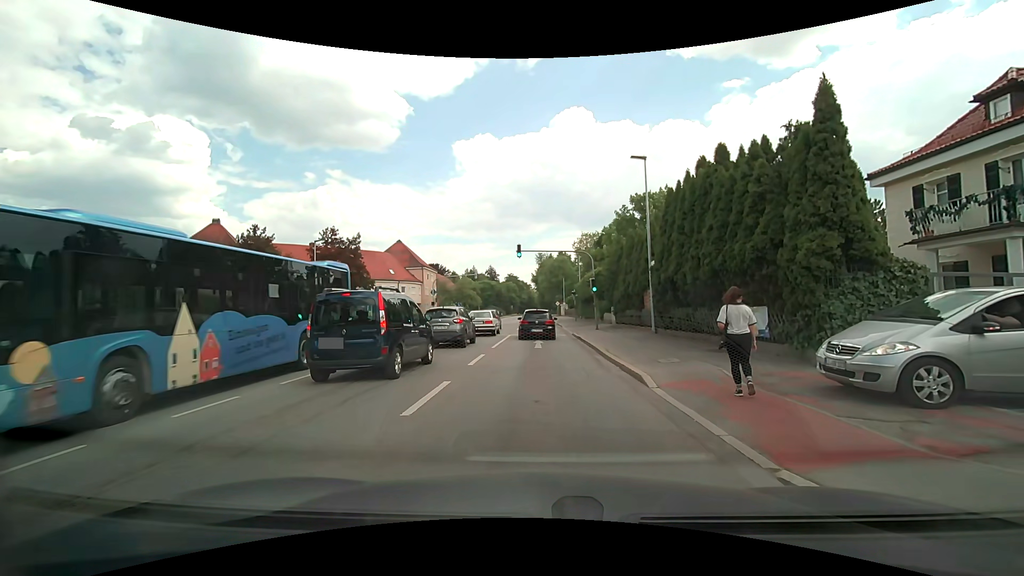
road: secondary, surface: asphalt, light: Day
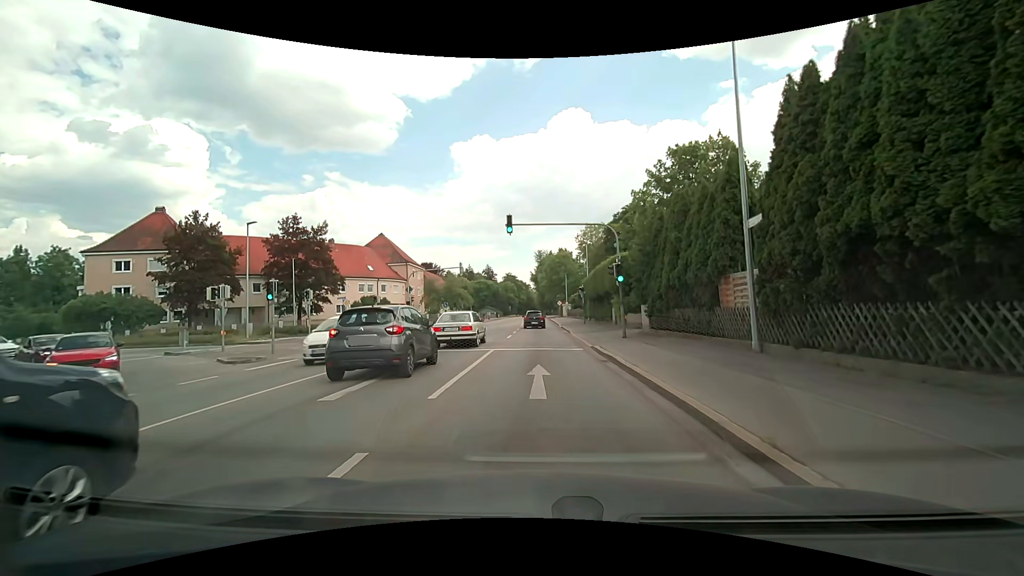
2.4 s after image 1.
(-0.4, +11.2) m; -2°
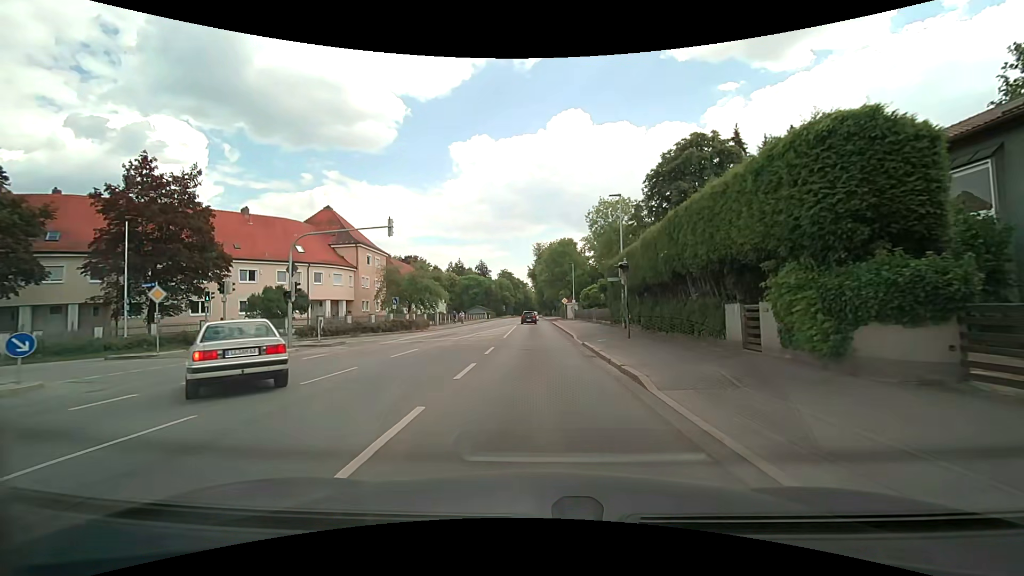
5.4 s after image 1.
(+0.1, +22.4) m; -1°
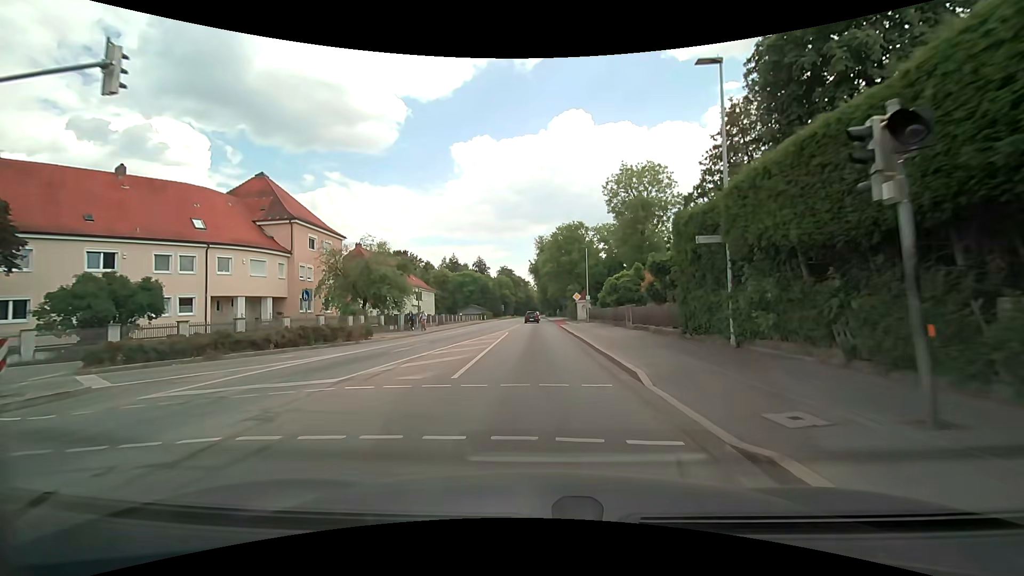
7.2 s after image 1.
(+0.2, +16.7) m; +1°
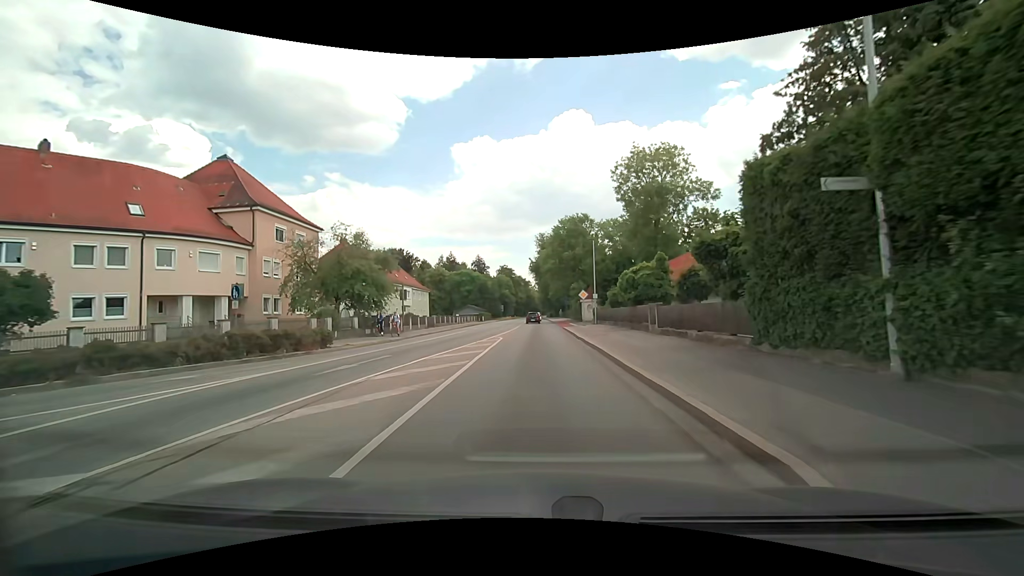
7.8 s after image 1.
(0.0, +6.1) m; 0°
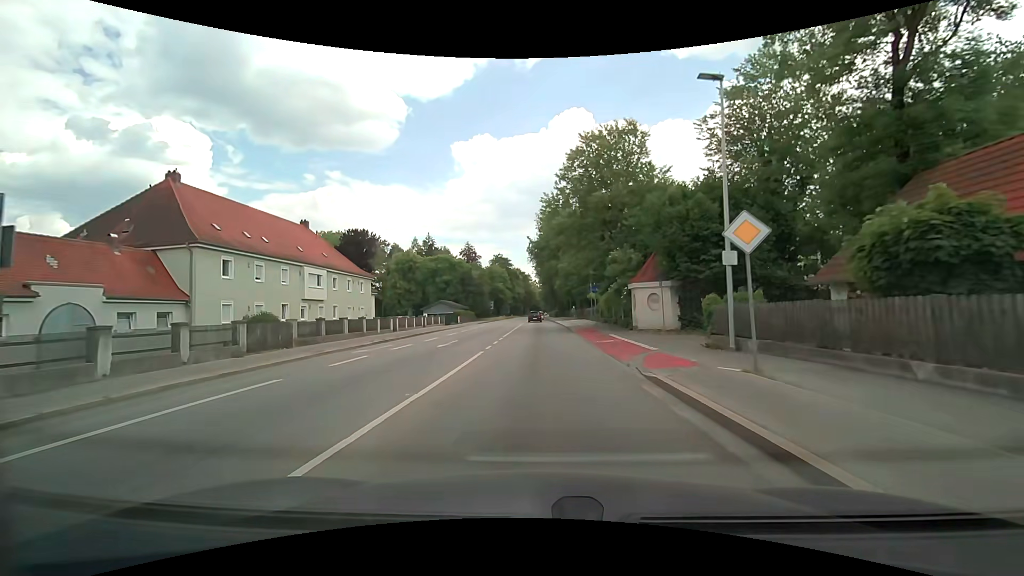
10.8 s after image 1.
(-0.1, +32.9) m; 0°
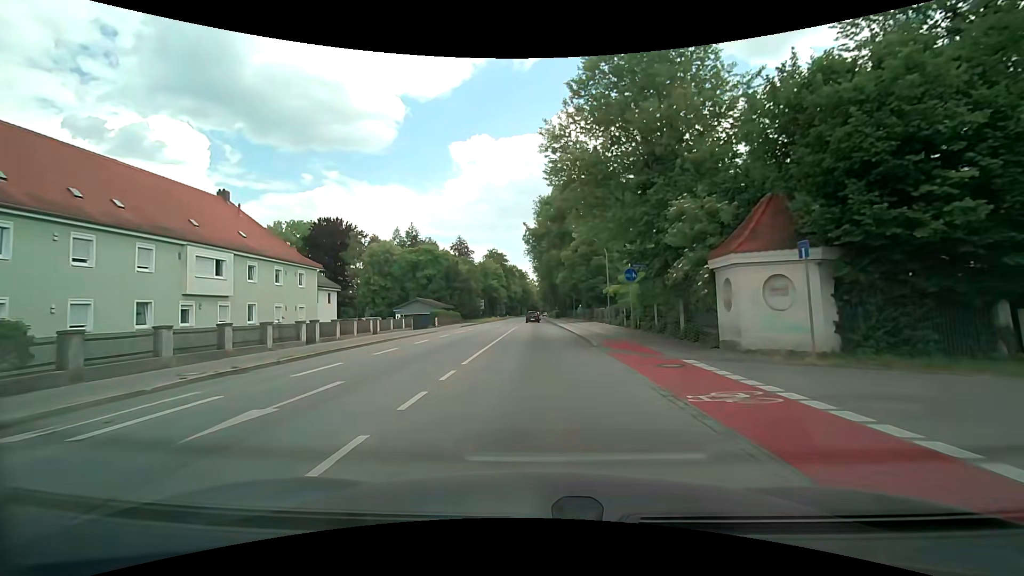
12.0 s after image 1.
(0.0, +14.4) m; 0°
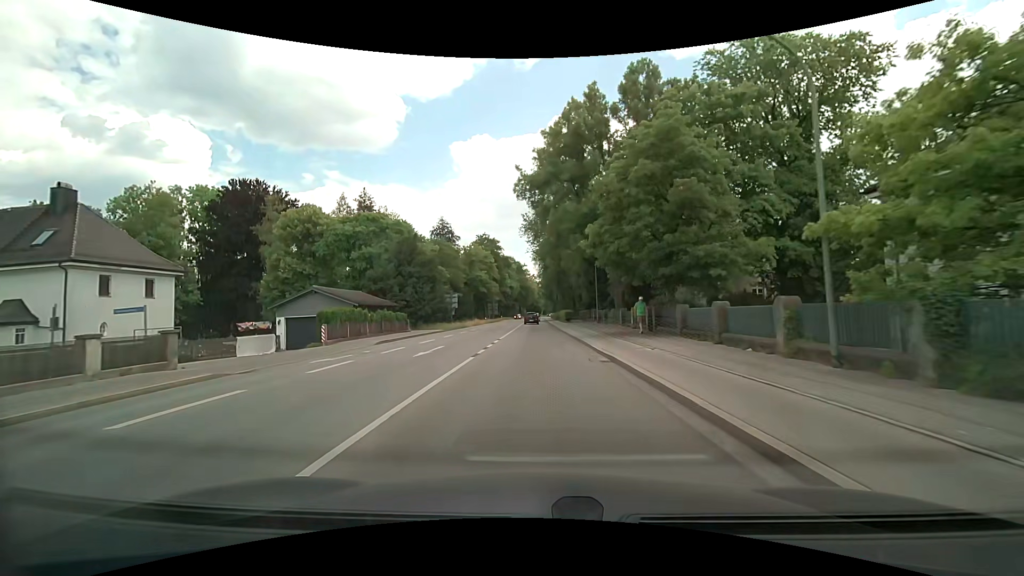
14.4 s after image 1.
(+0.1, +29.5) m; 0°
